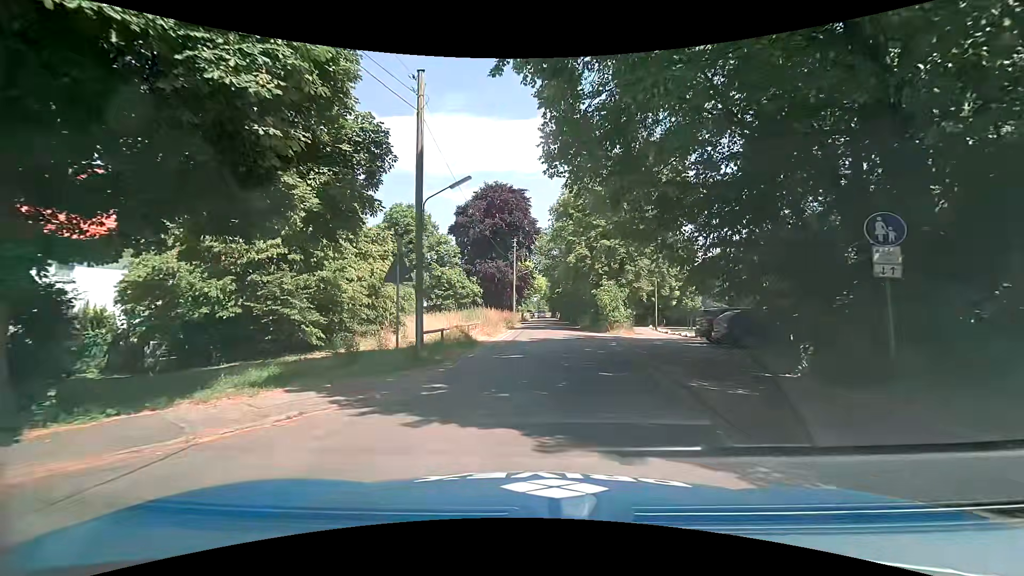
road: unclassified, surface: asphalt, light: Day
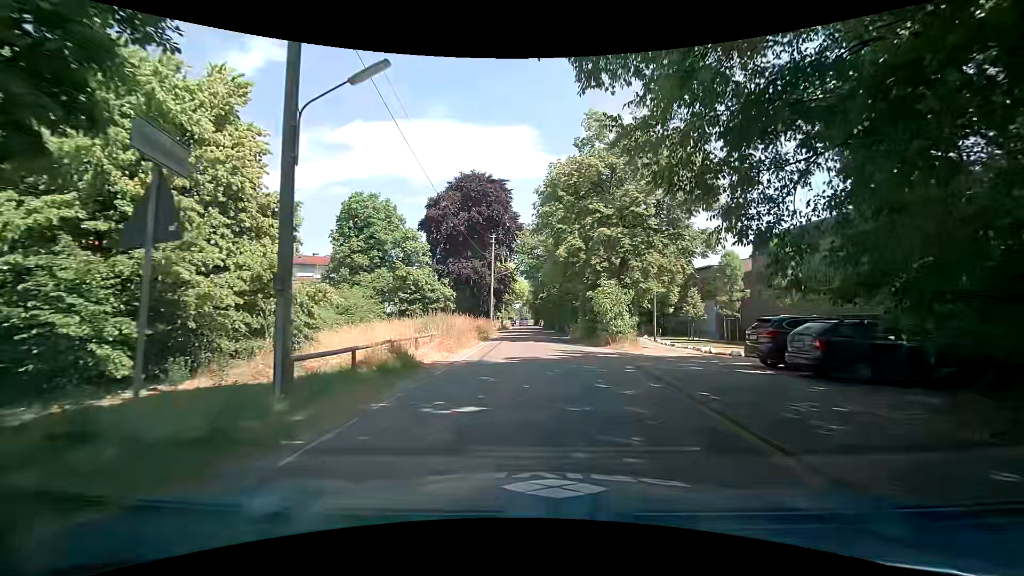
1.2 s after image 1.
(+0.2, +7.5) m; +3°
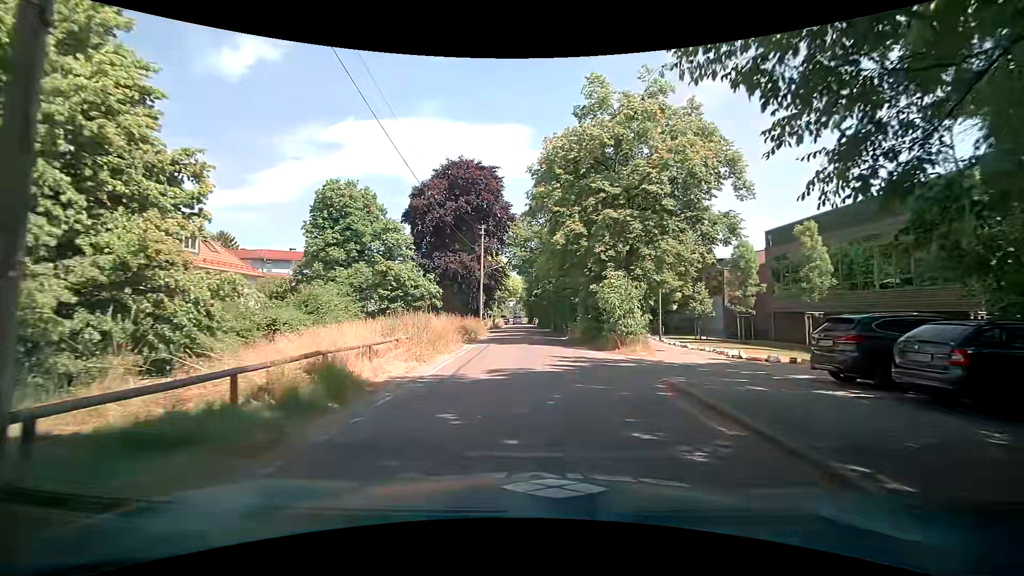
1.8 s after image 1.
(0.0, +4.1) m; +1°
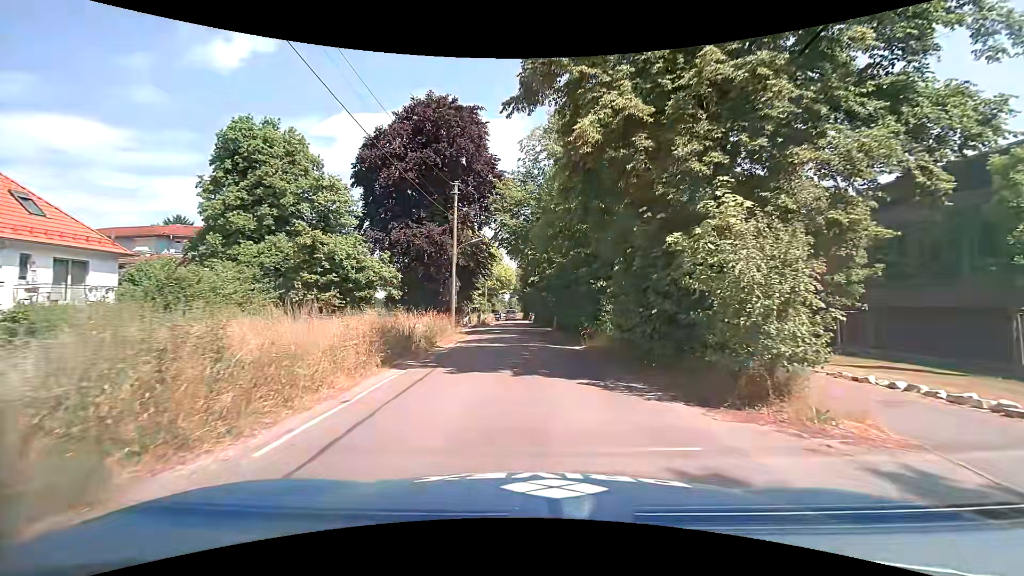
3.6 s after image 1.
(-0.1, +12.8) m; 0°
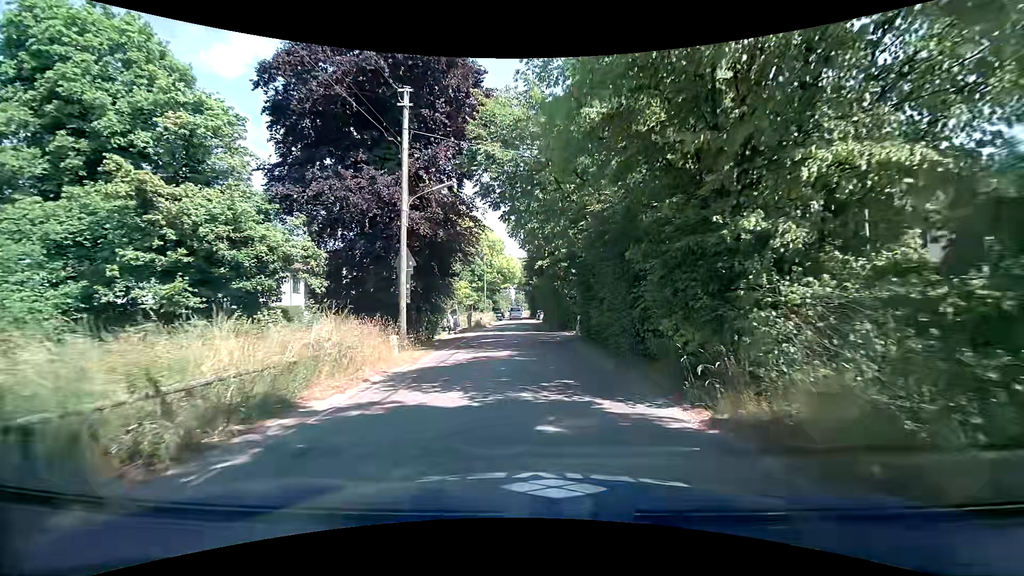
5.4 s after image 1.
(-0.1, +12.8) m; 0°
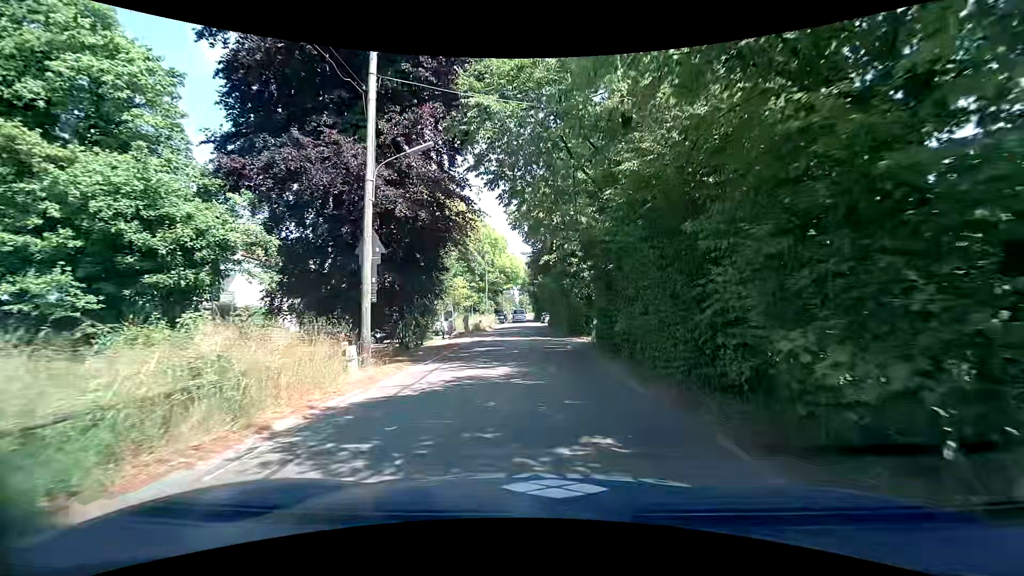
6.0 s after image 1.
(-0.1, +4.1) m; -2°
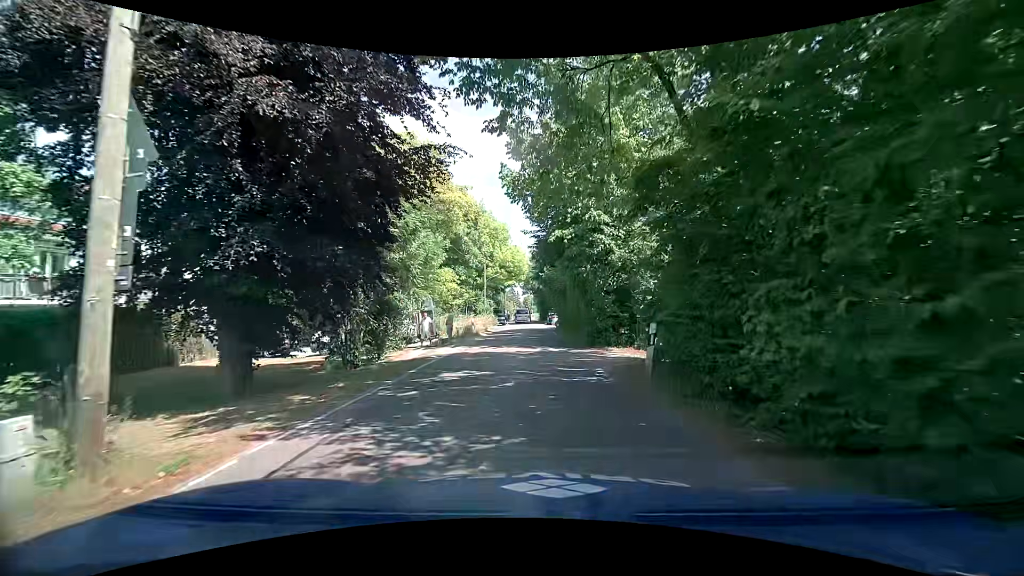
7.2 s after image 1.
(0.0, +8.0) m; +1°
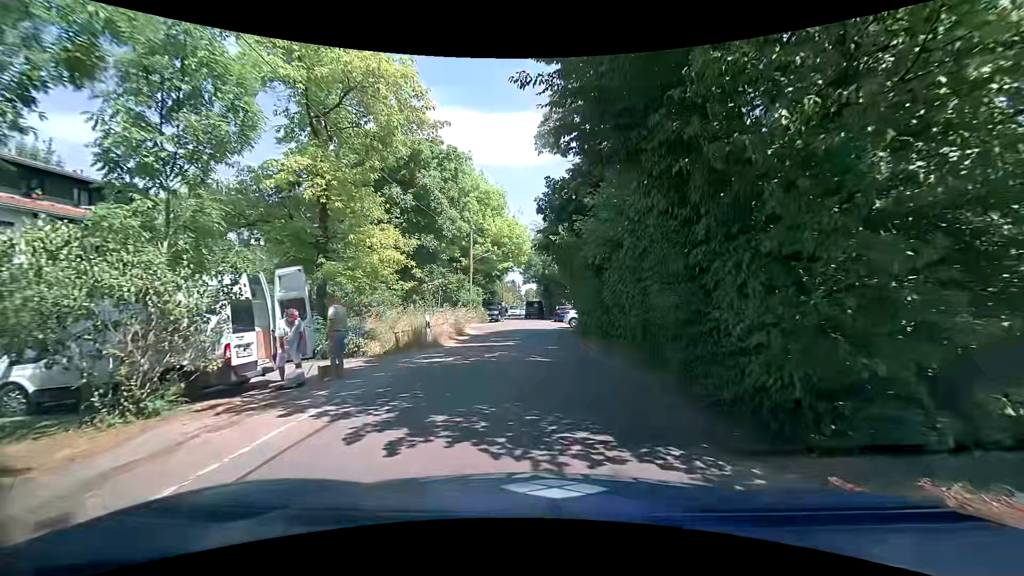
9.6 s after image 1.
(-0.3, +14.6) m; -1°
